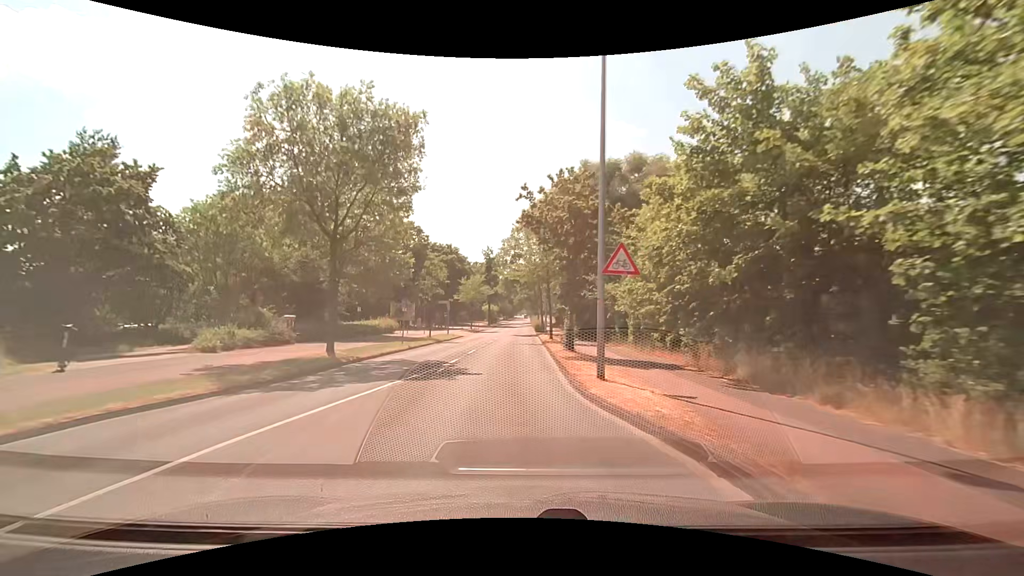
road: unclassified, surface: asphalt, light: Day
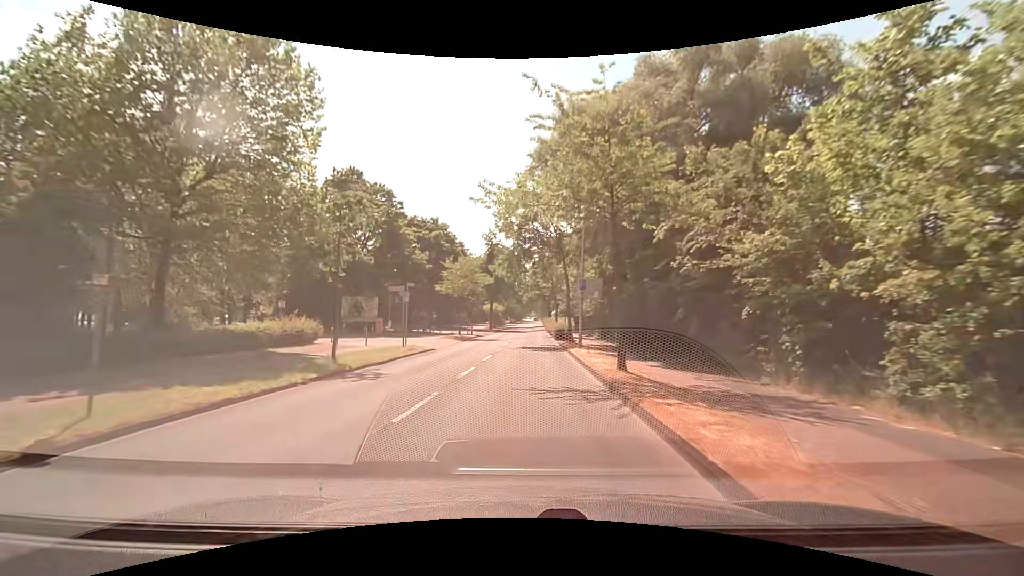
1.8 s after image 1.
(-0.4, +20.9) m; -2°
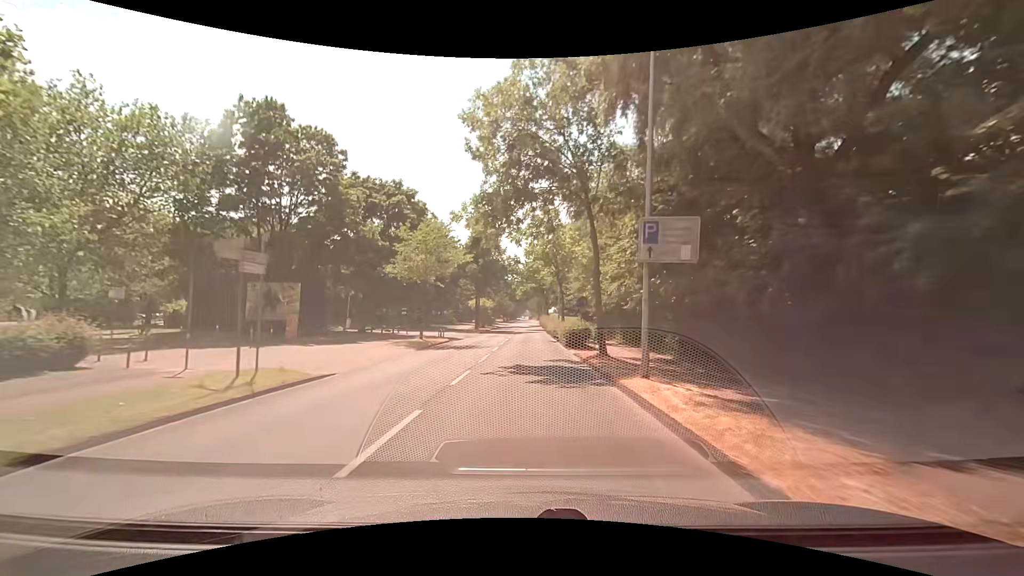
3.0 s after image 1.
(+0.2, +14.4) m; +1°
(0, +10) (0, +20) (0, +30) (+1, +40) (+1, +50) (+1, +60) (+1, +70) (+1, +80) (+2, +90) (+2, +100) m
